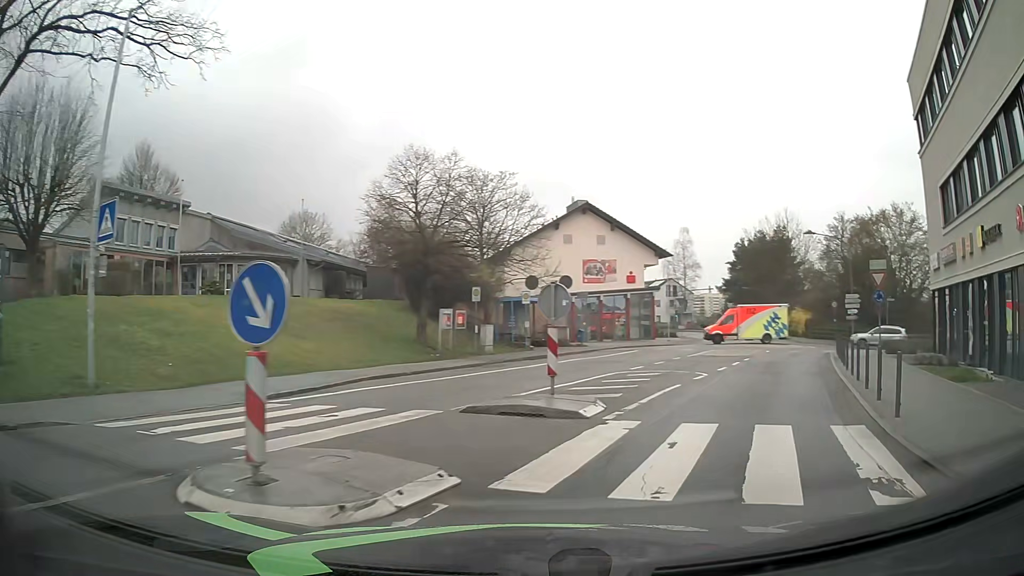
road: tertiary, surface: asphalt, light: Day
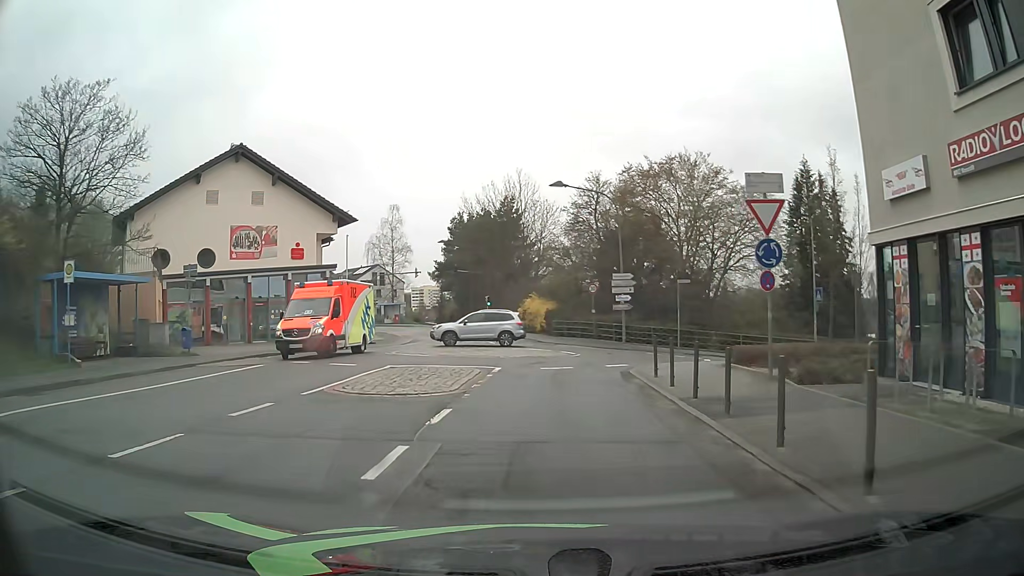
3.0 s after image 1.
(+5.2, +16.7) m; +24°
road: unclassified
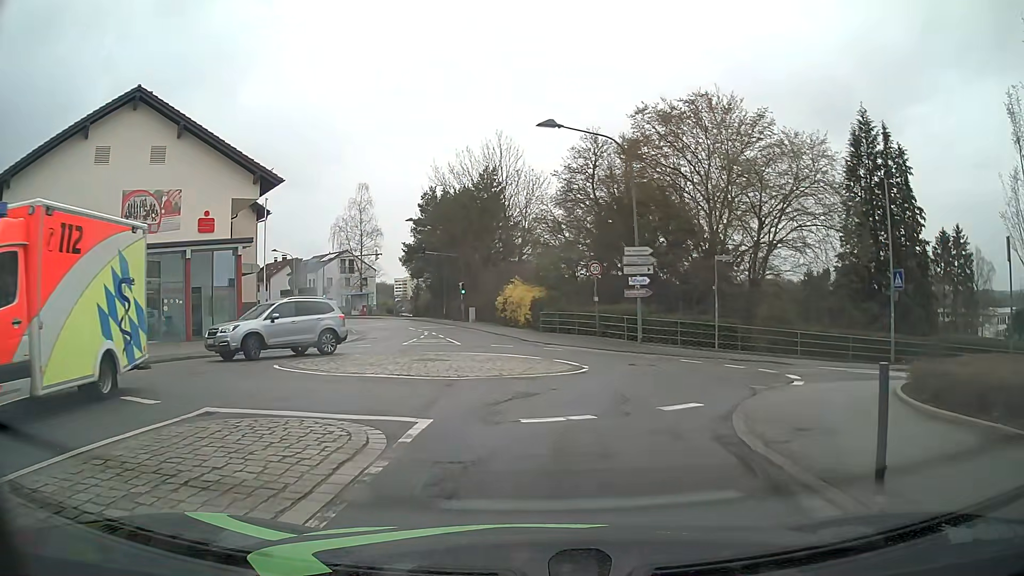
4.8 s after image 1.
(+0.2, +10.2) m; +2°
